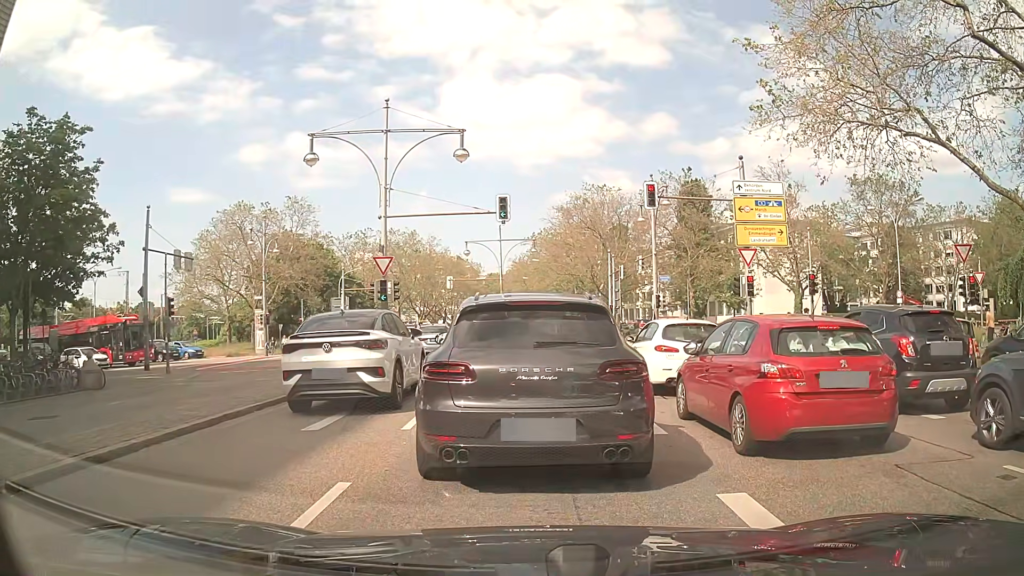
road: primary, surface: asphalt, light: Day
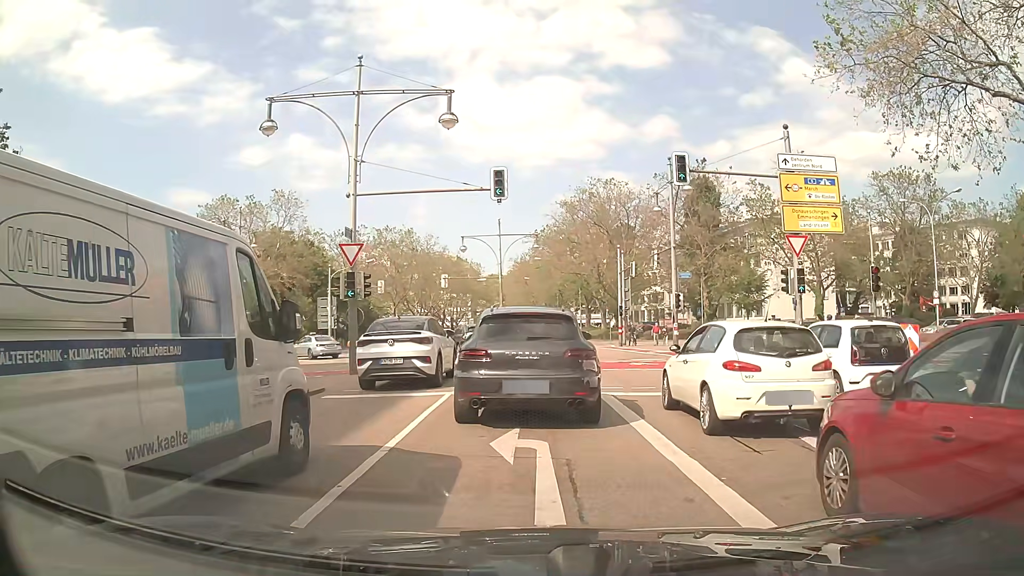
(0.0, +5.4) m; +1°
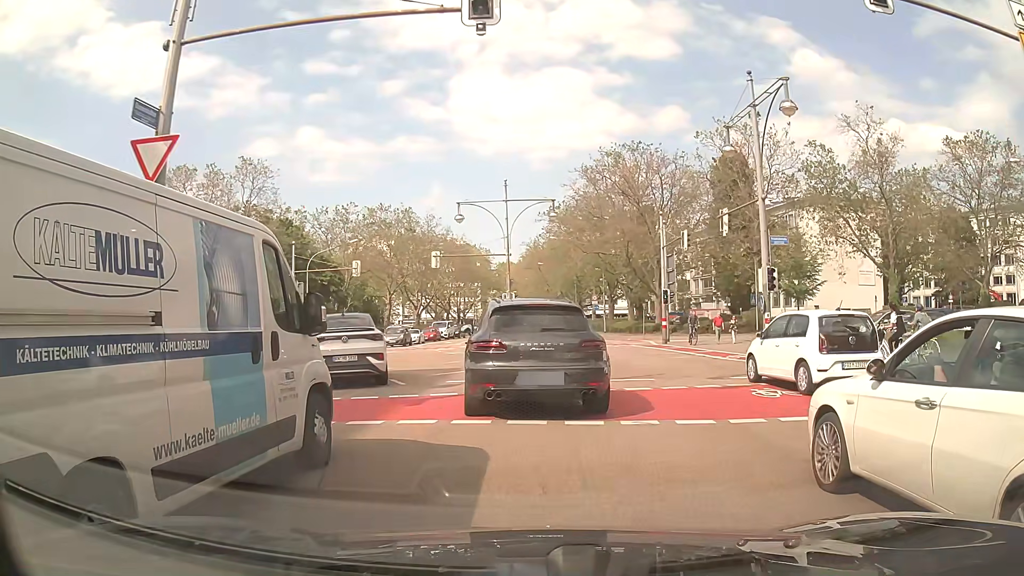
(-0.3, +12.8) m; -2°
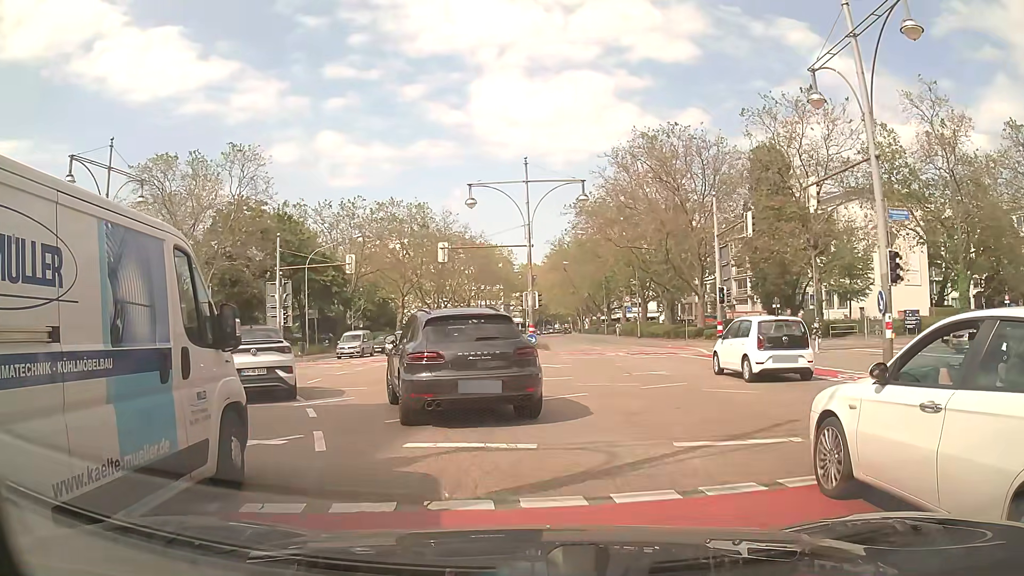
(0.0, +7.3) m; -2°
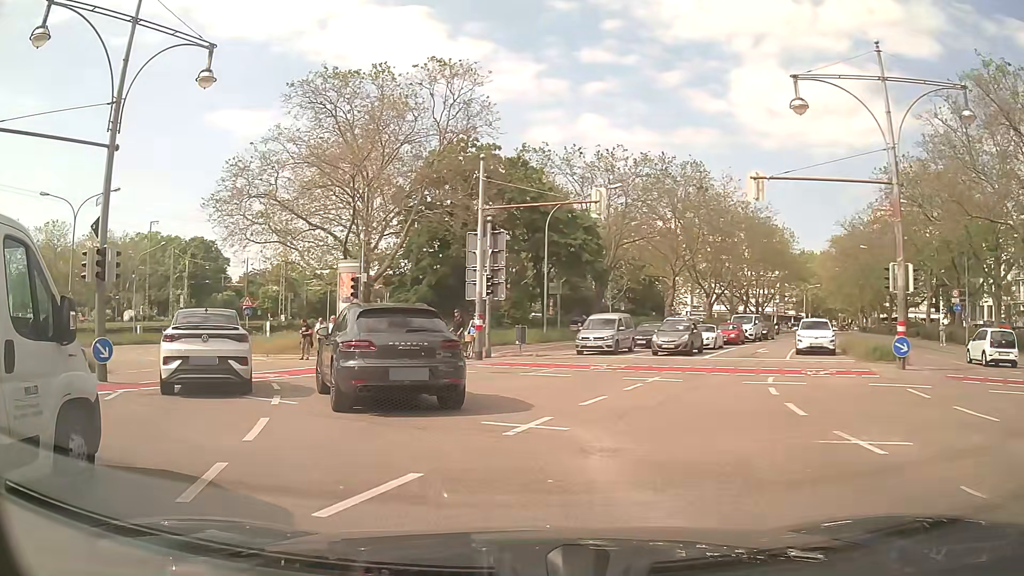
(-2.8, +15.4) m; -23°
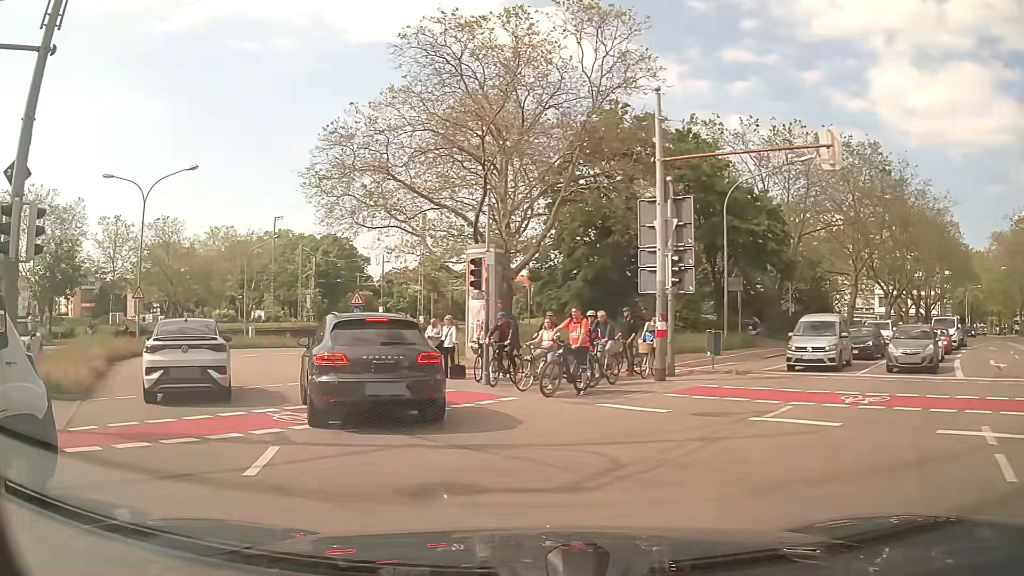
(-0.8, +8.1) m; -12°
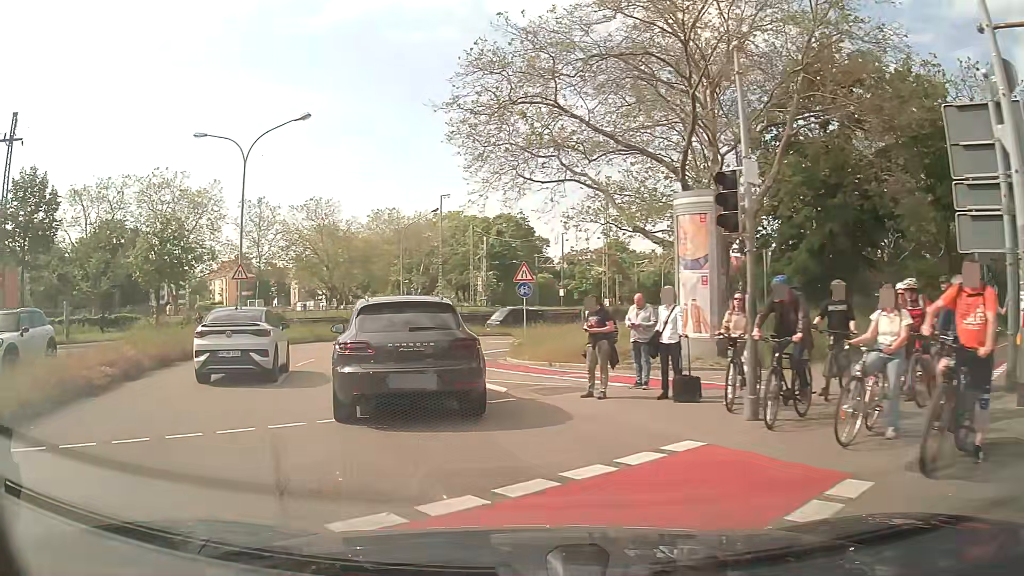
(-1.0, +8.2) m; -15°
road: secondary
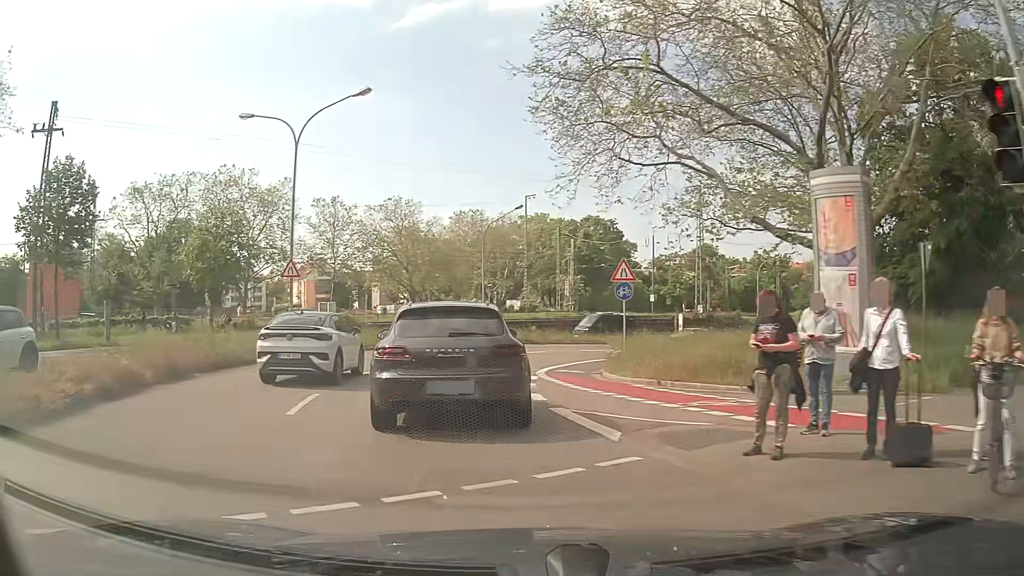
(-0.3, +4.1) m; -7°
(-1, +10) (-2, +20) (0, +30) (+5, +38) (+13, +44) (+21, +50) (+29, +55) (+38, +60) (+46, +66) (+55, +71) m
